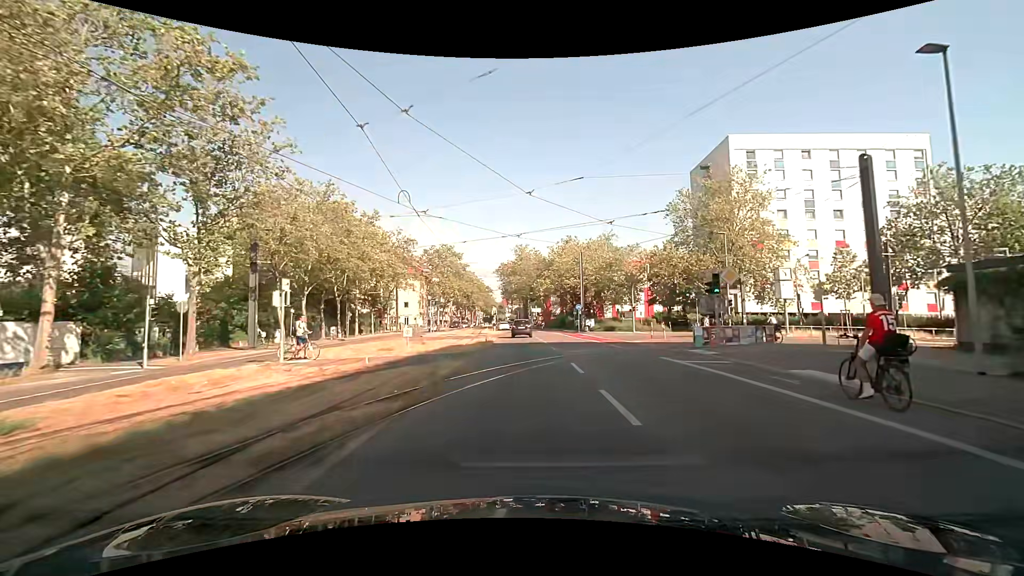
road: secondary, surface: asphalt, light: Day
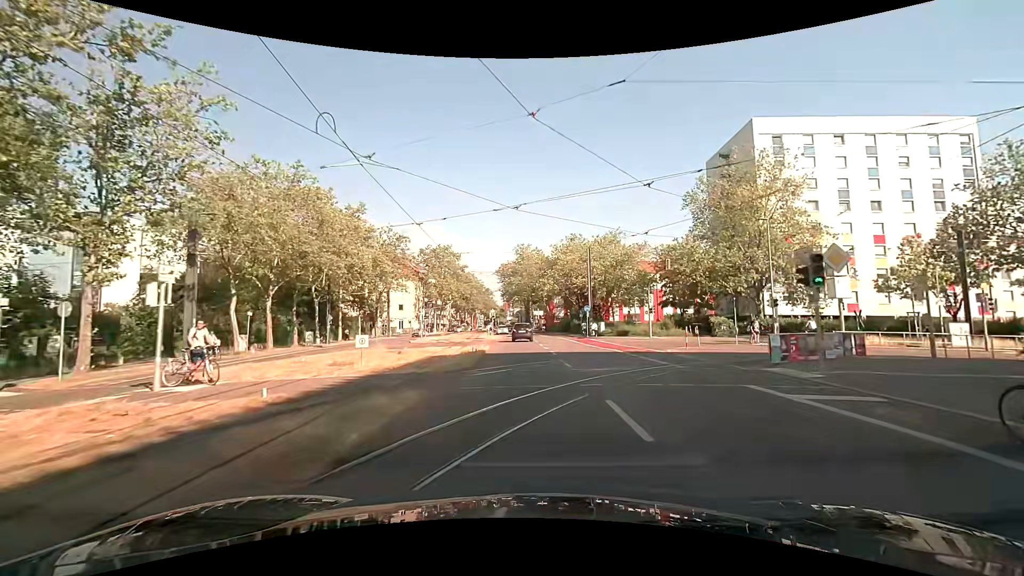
(0.0, +6.6) m; -1°
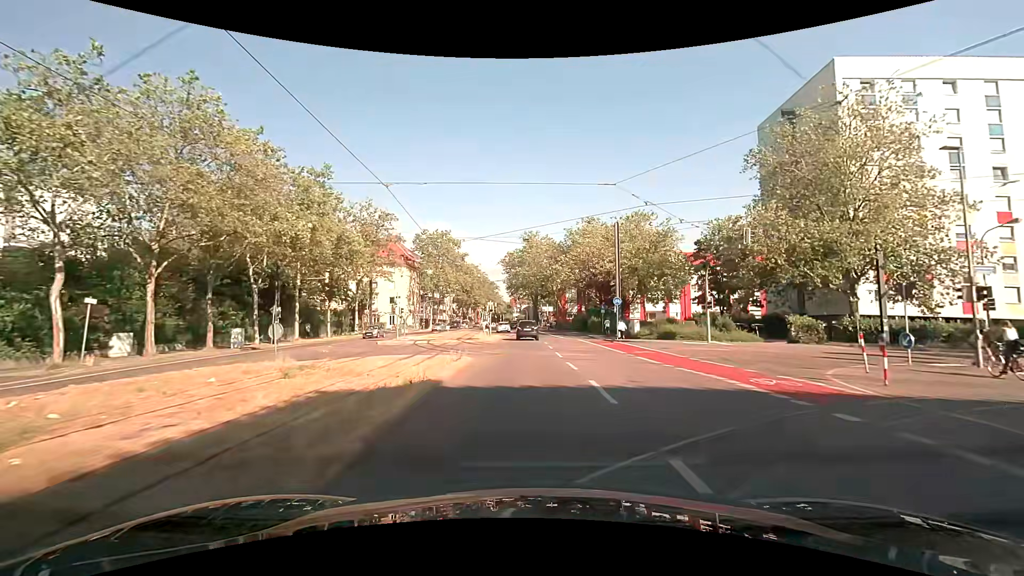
(+0.1, +13.5) m; 0°
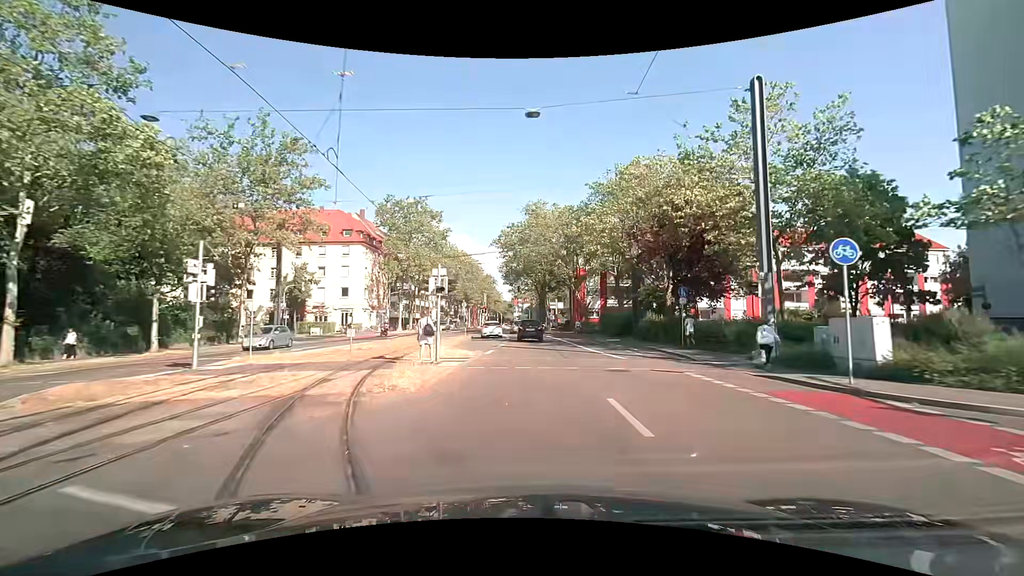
(-0.3, +27.1) m; -1°
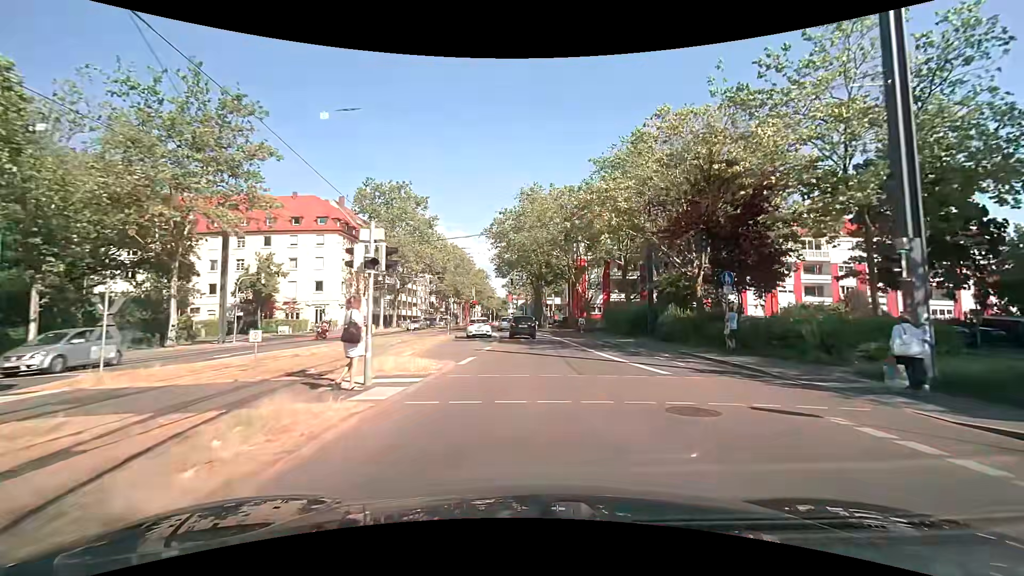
(0.0, +6.8) m; 0°
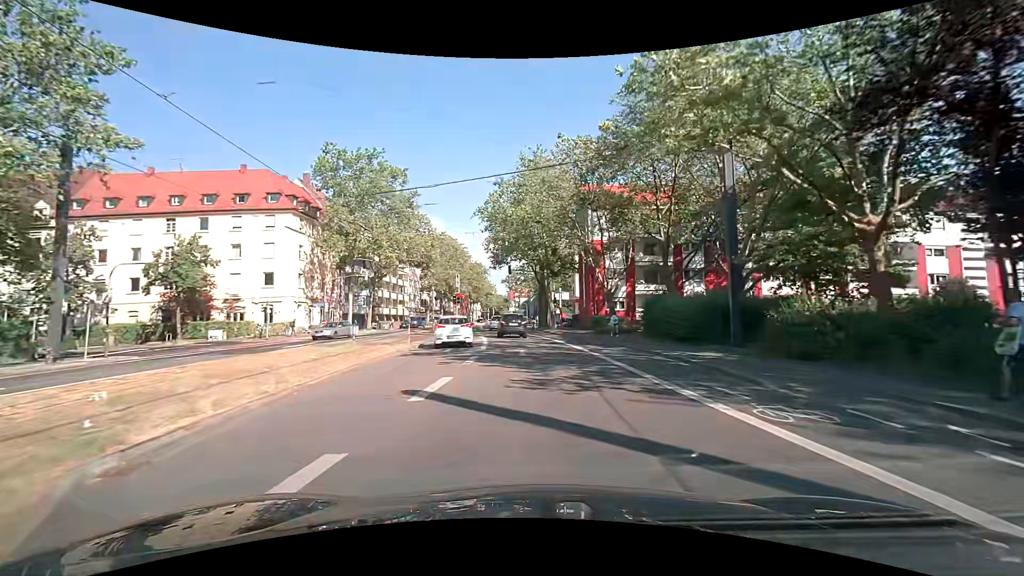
(+0.1, +13.1) m; +1°
